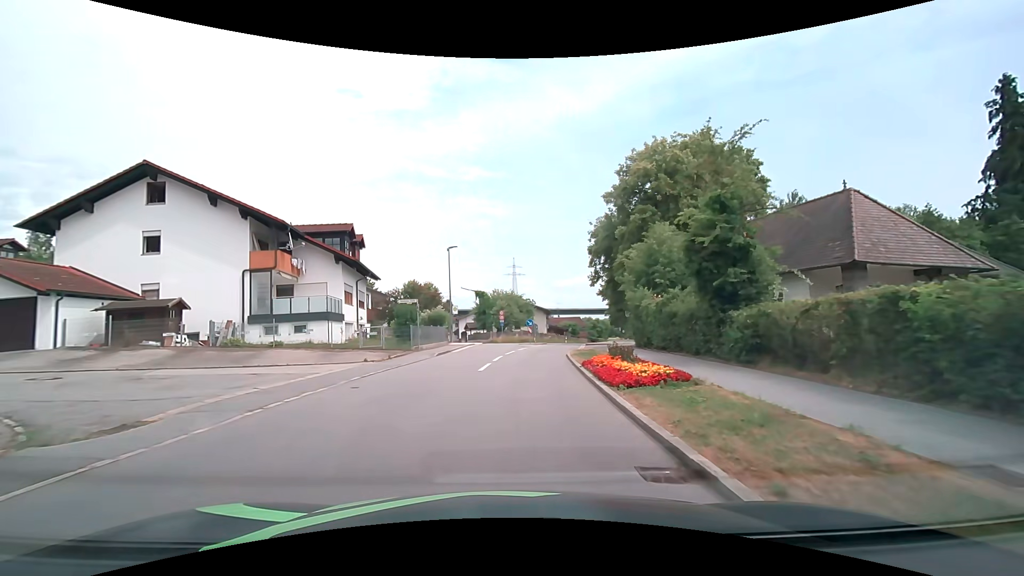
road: secondary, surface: asphalt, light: Day
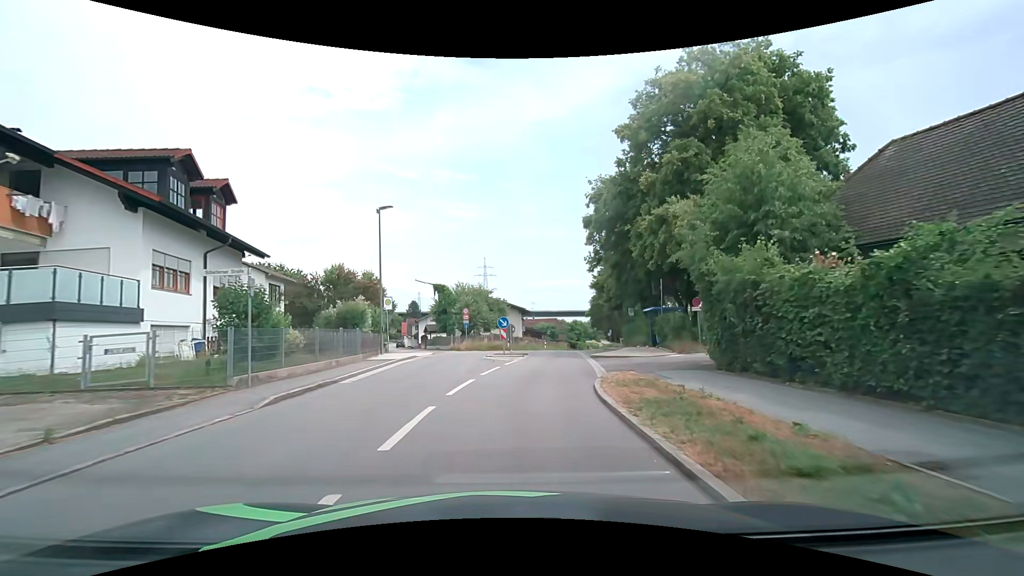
(+0.4, +14.5) m; +3°
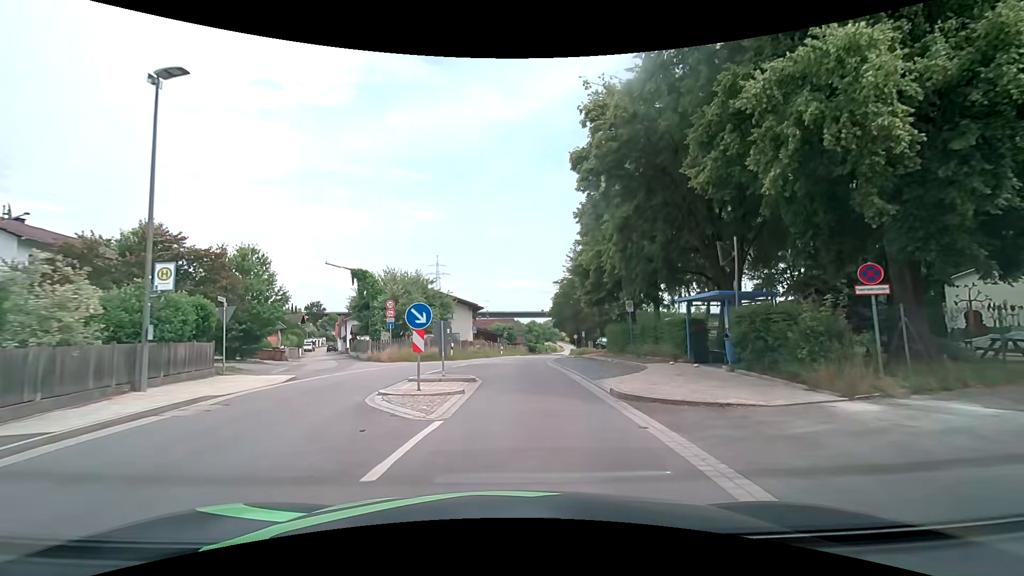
(+0.5, +14.2) m; +5°
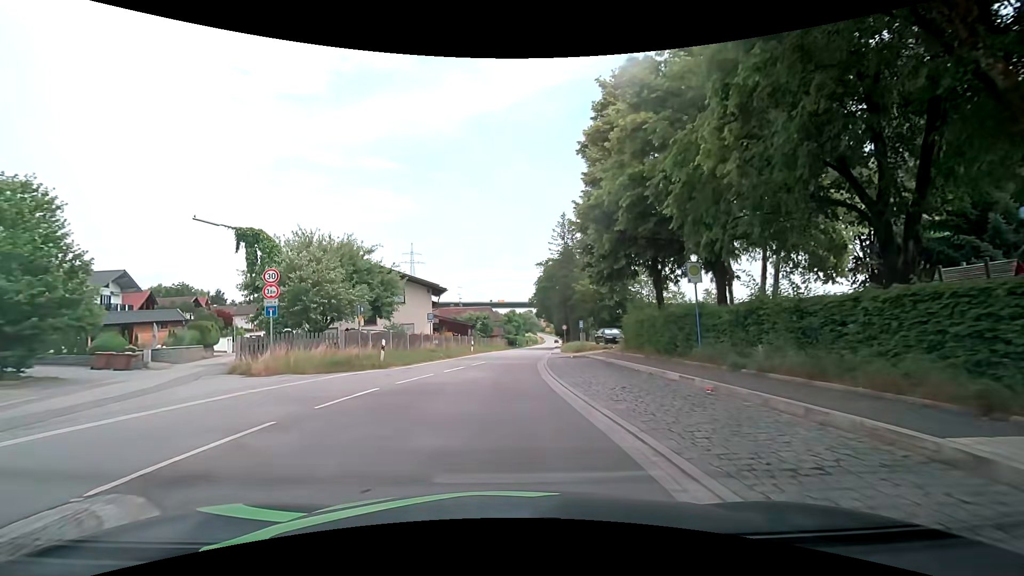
(+0.4, +13.8) m; +3°
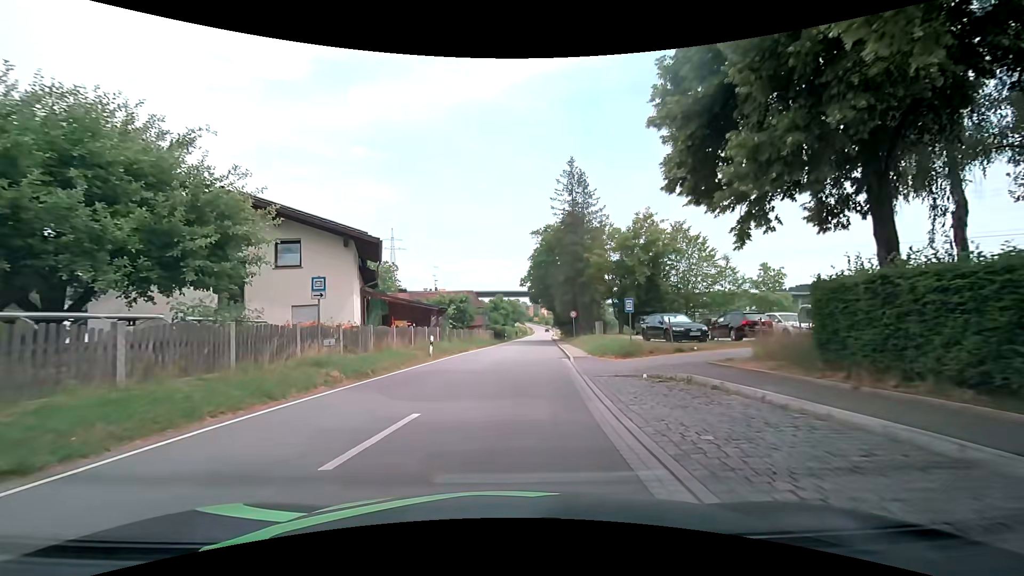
(-0.4, +18.4) m; +1°
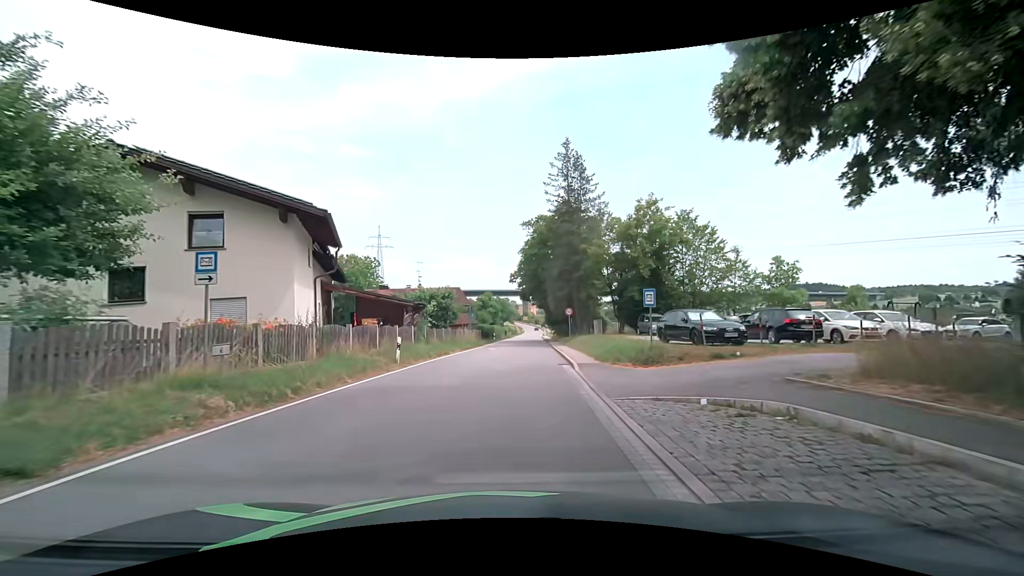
(+0.1, +4.8) m; +1°
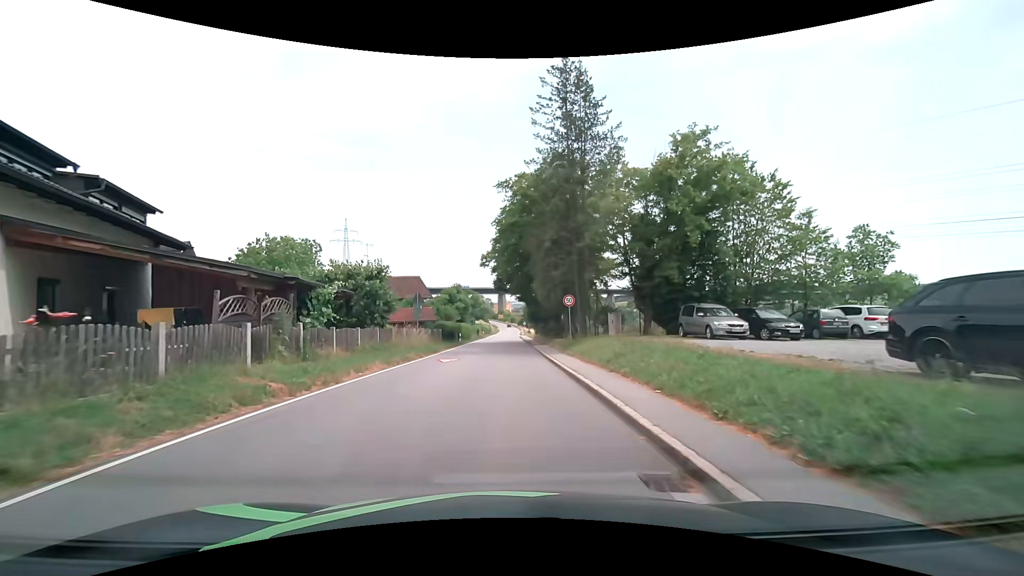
(+0.5, +14.7) m; +3°
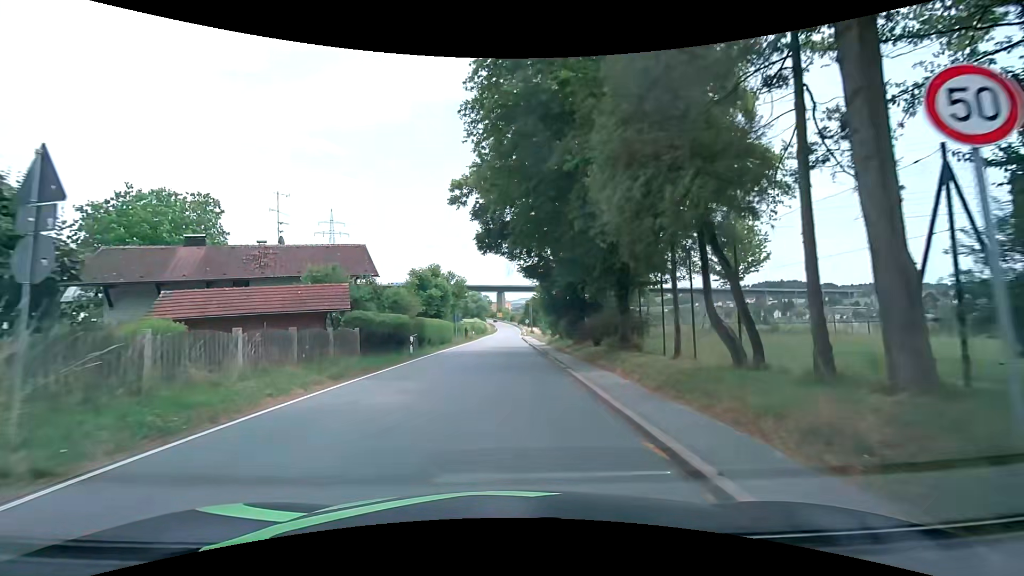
(+0.1, +23.5) m; 0°
(0, +10) (0, +20) (0, +30) (0, +40) (0, +50) (+1, +60) (+1, +70) (+1, +80) (+1, +90) (+2, +100) m
